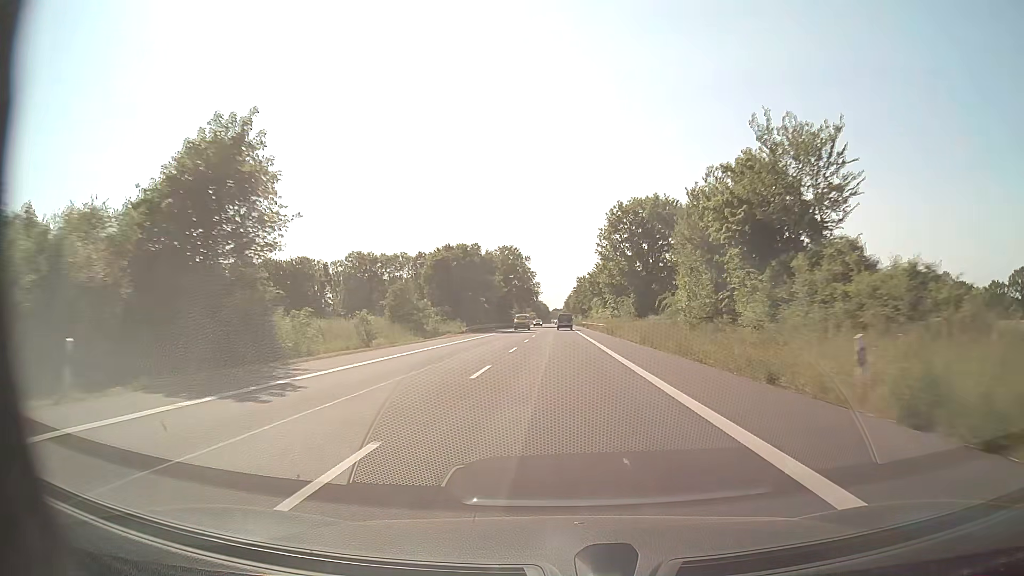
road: secondary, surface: asphalt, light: Day
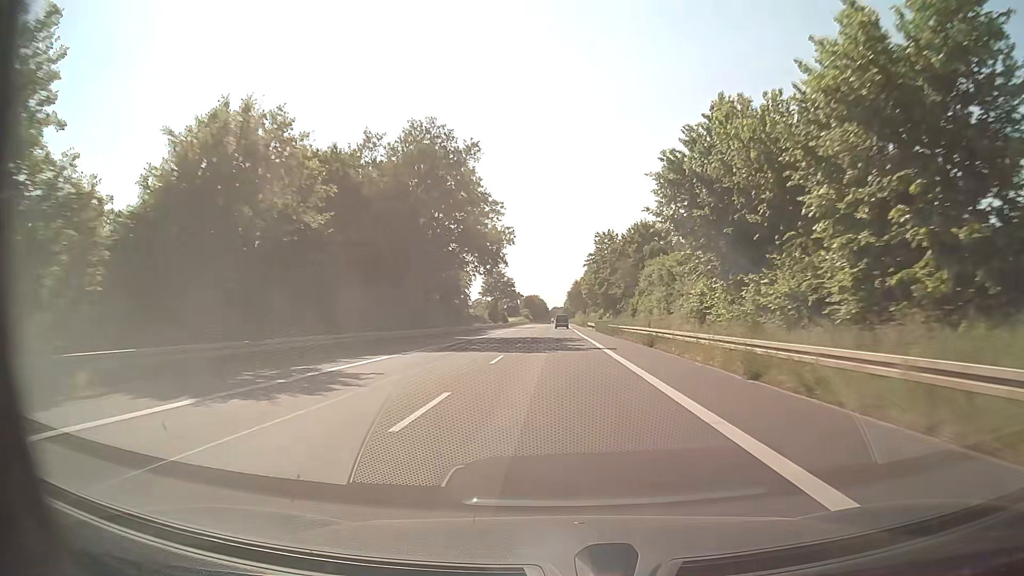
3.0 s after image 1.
(-0.1, +79.2) m; 0°
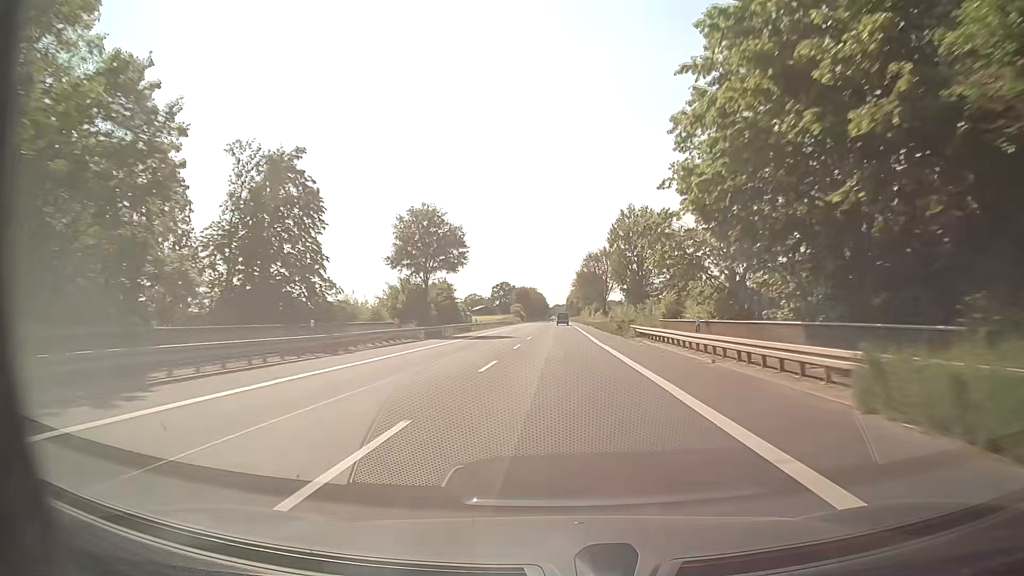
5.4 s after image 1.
(0.0, +63.4) m; 0°
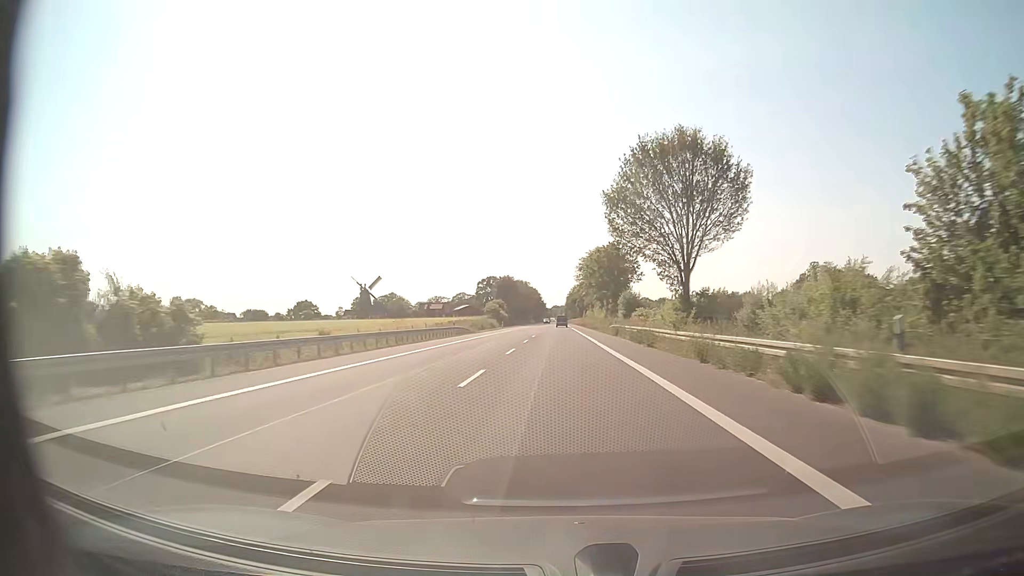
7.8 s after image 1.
(0.0, +63.4) m; 0°
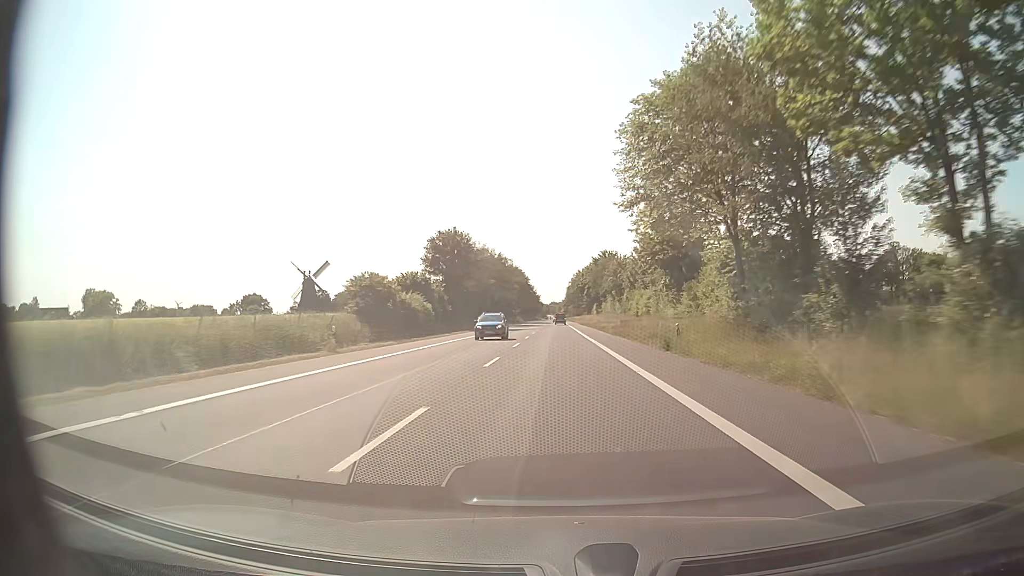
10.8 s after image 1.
(-0.2, +79.2) m; 0°
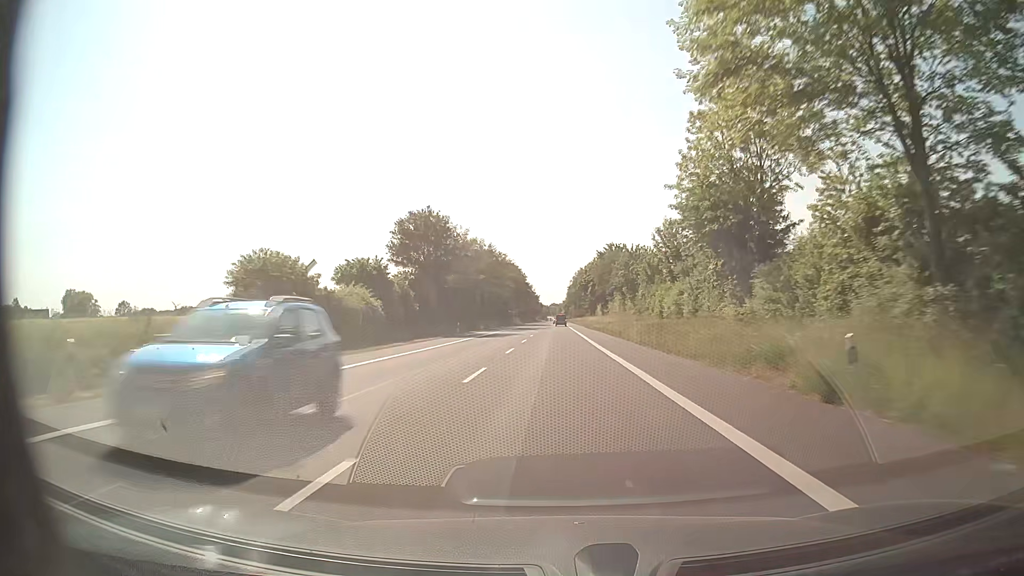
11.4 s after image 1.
(0.0, +15.8) m; 0°
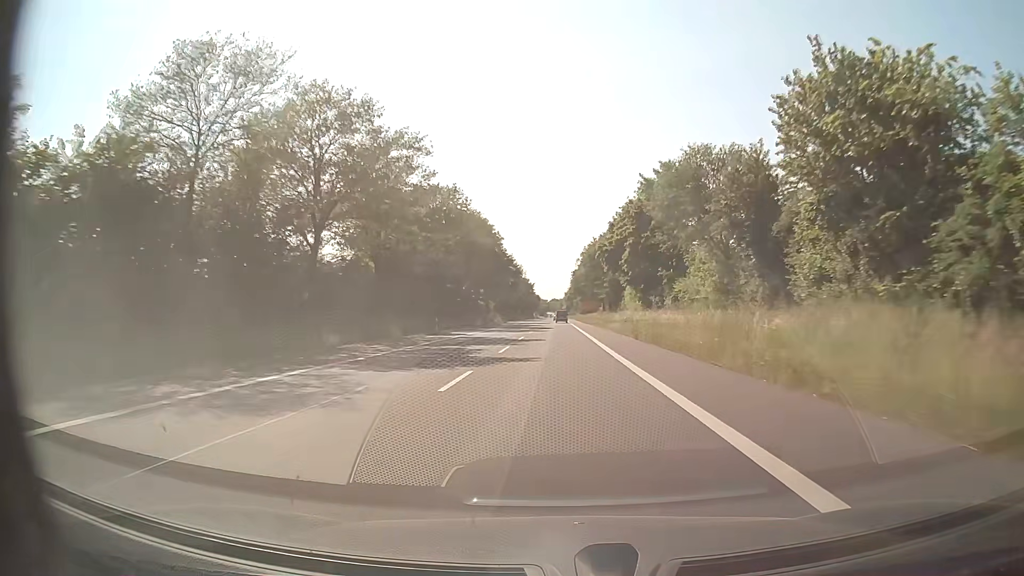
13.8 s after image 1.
(0.0, +62.1) m; 0°
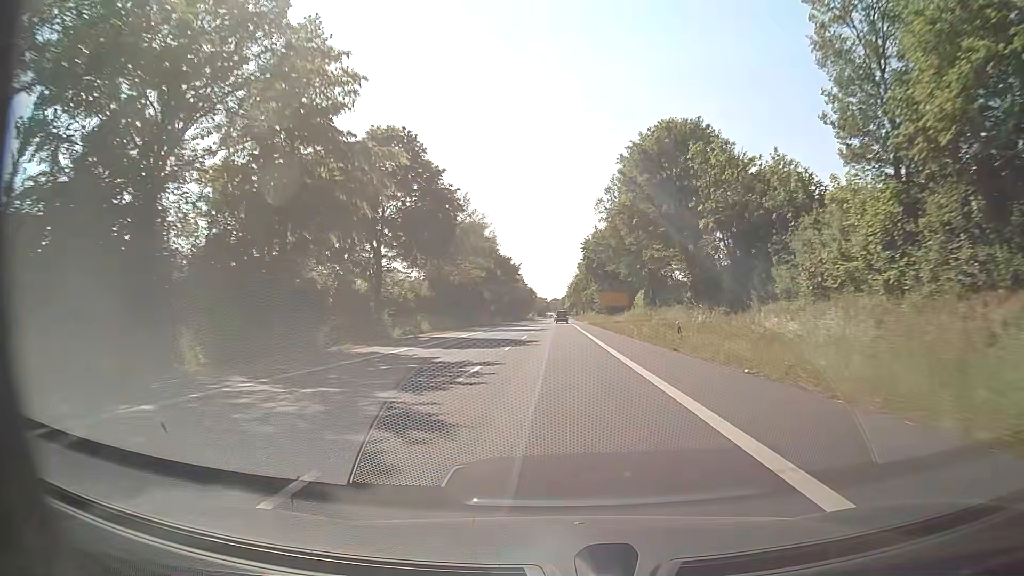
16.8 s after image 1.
(-0.1, +69.9) m; 0°
(0, +10) (0, +20) (0, +30) (0, +40) (0, +50) (0, +60) (0, +70) (0, +80) (0, +90) (0, +100) m
